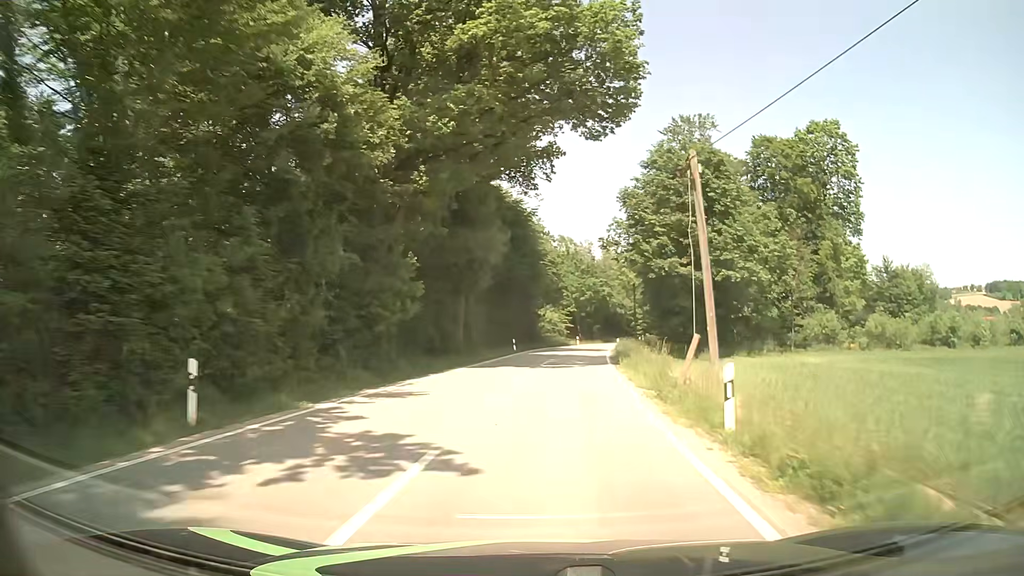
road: tertiary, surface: asphalt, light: Day
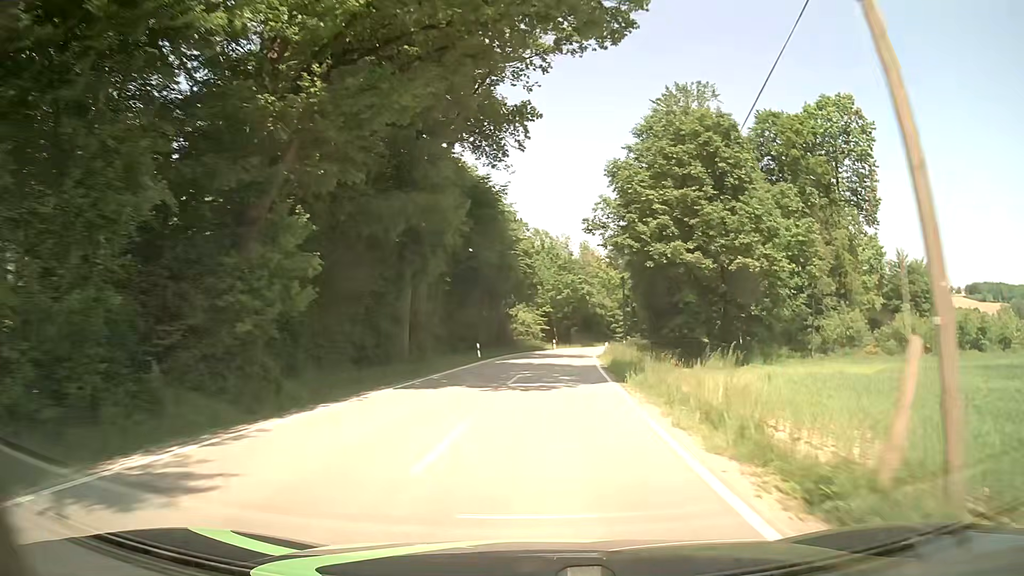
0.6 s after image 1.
(+0.2, +9.3) m; +3°
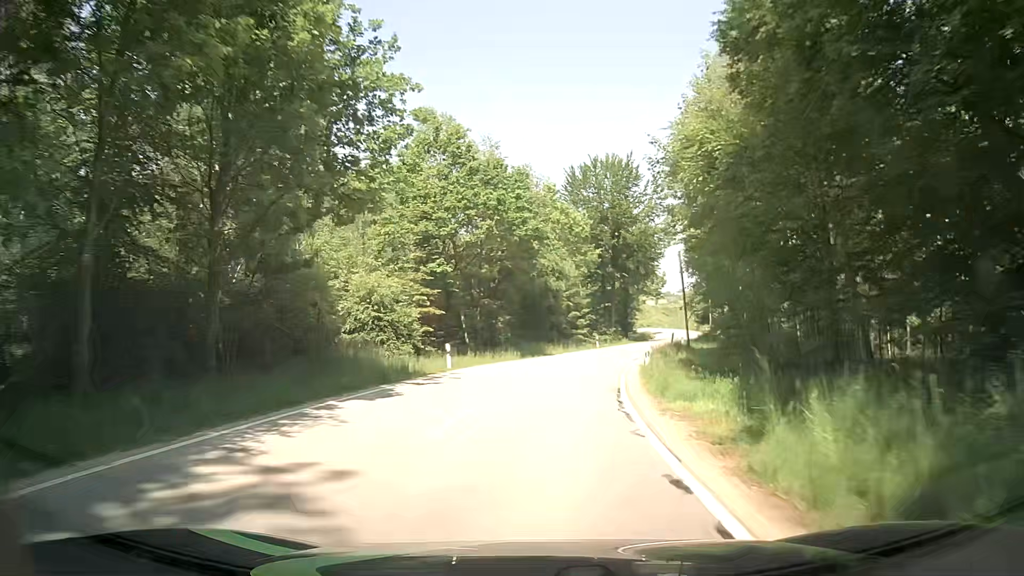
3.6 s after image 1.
(+2.3, +46.3) m; +6°
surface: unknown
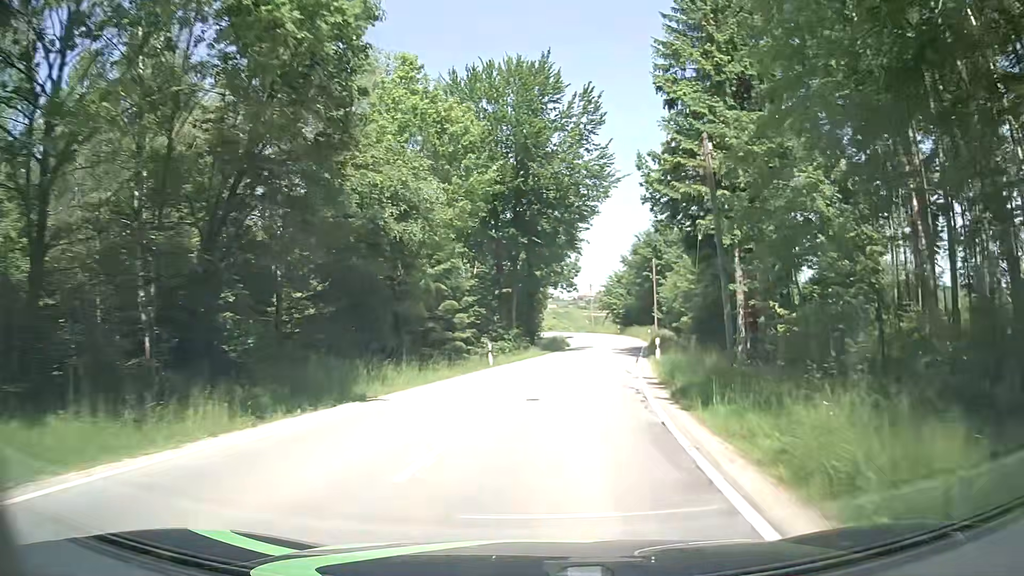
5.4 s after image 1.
(+1.8, +26.6) m; +9°
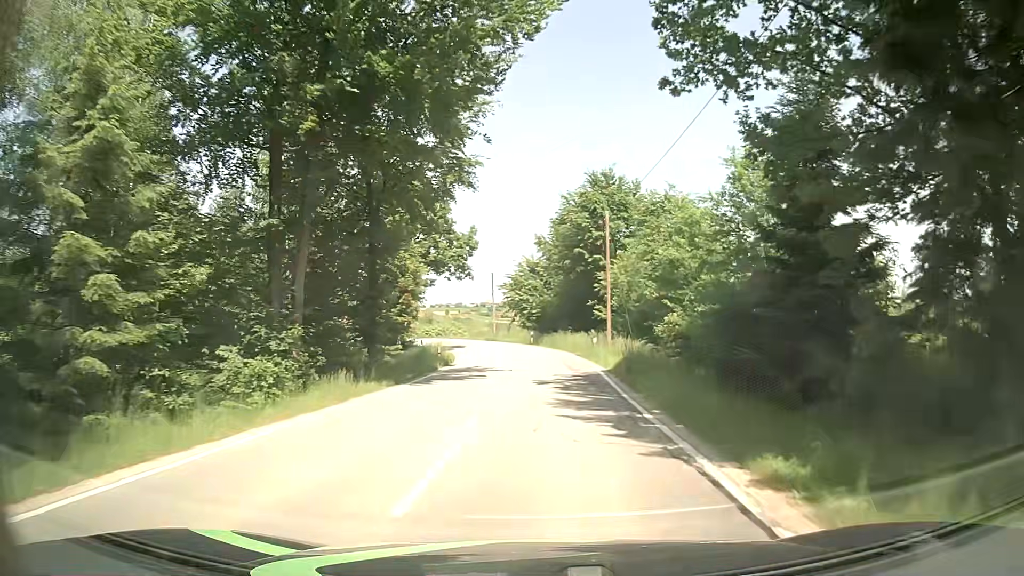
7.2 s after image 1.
(+2.0, +25.2) m; +7°
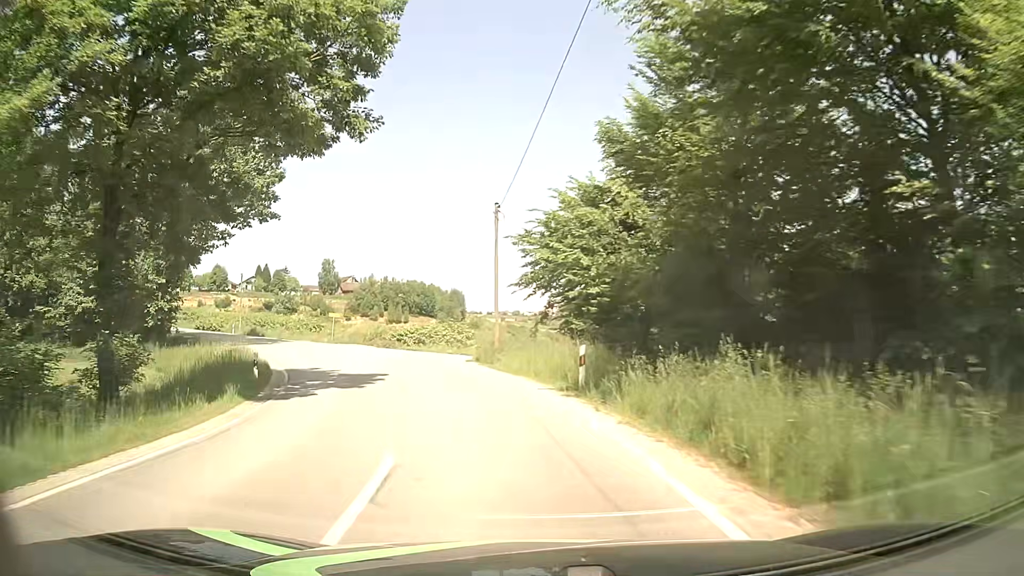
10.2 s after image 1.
(+0.8, +38.1) m; -4°
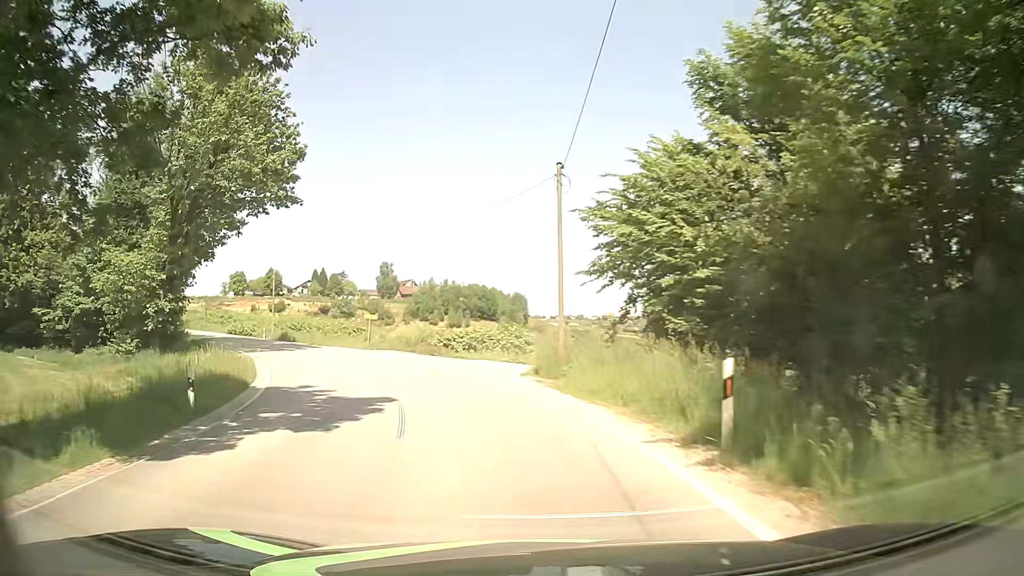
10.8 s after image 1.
(-0.3, +7.2) m; -5°
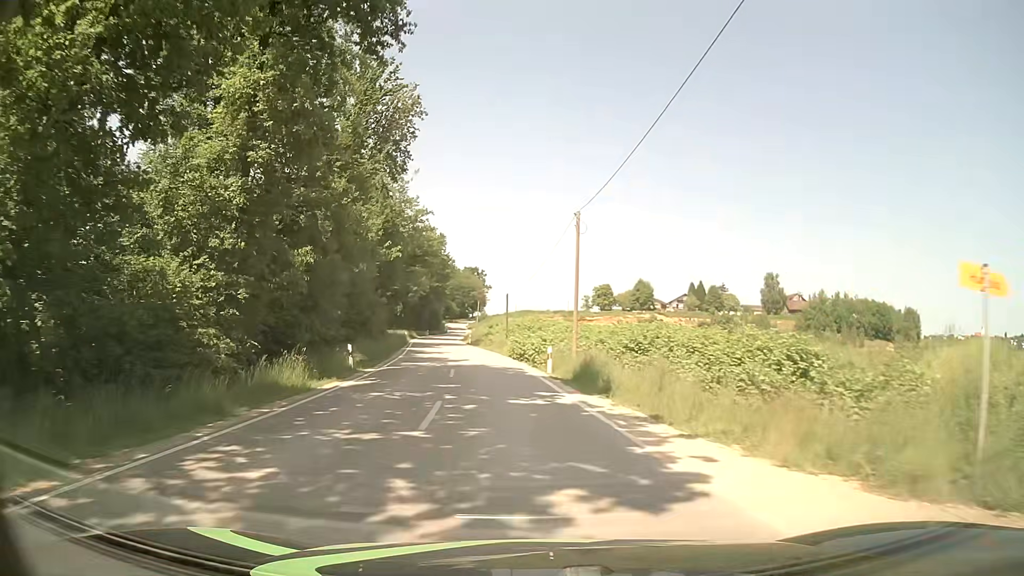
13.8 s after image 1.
(-10.8, +34.7) m; -32°
(0, +10) (-1, +20) (-2, +30) (-4, +40) (-5, +50) (-7, +60) (-8, +69) (-10, +79) (-12, +89) (-13, +99) m
